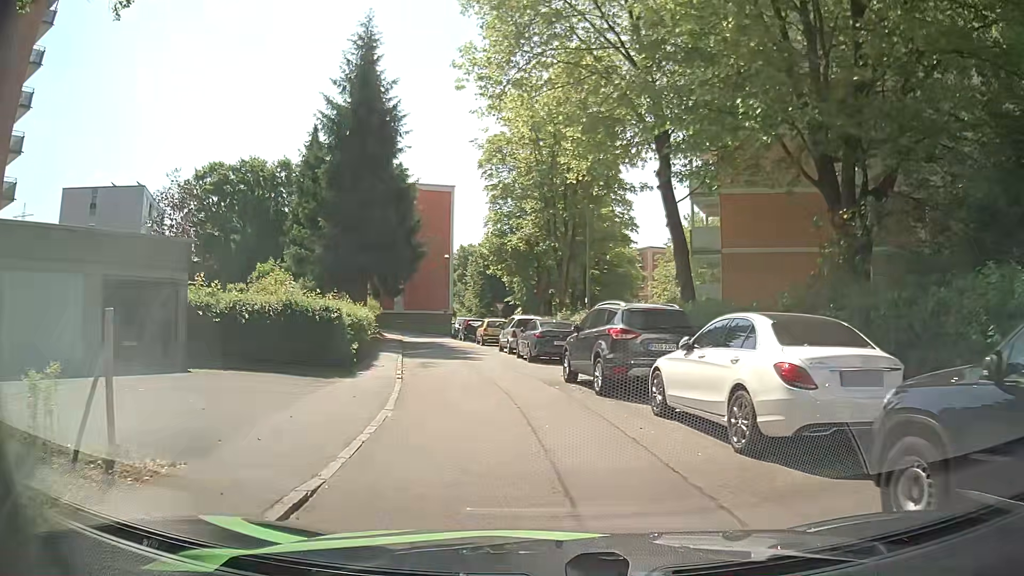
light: Day
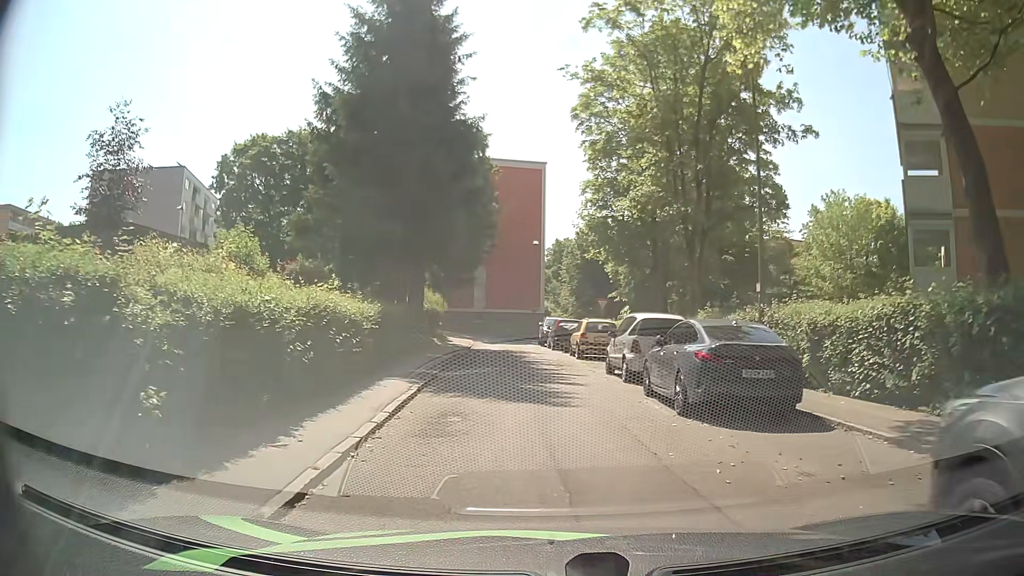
(-0.8, +12.2) m; -8°
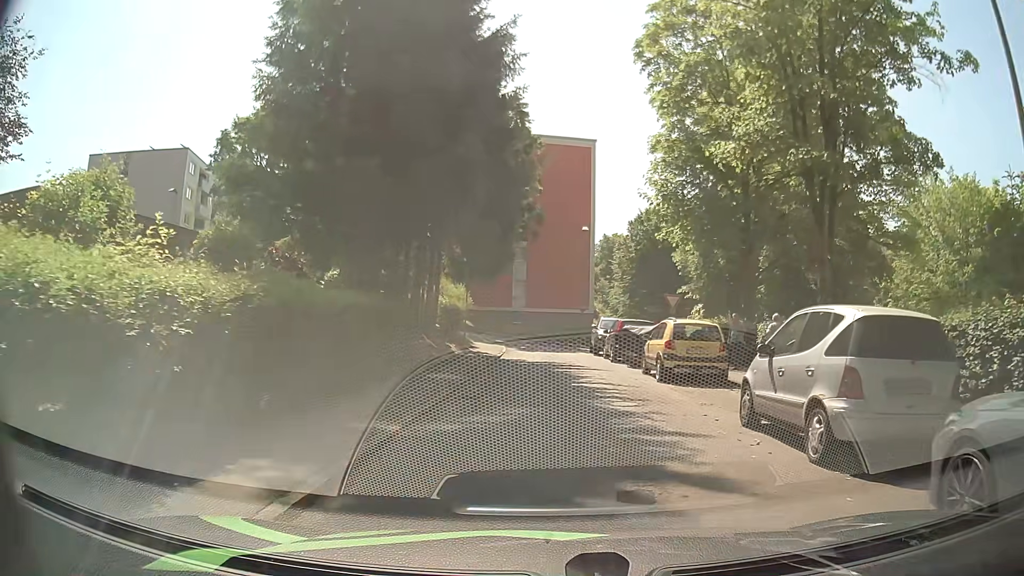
(-0.3, +8.9) m; -3°
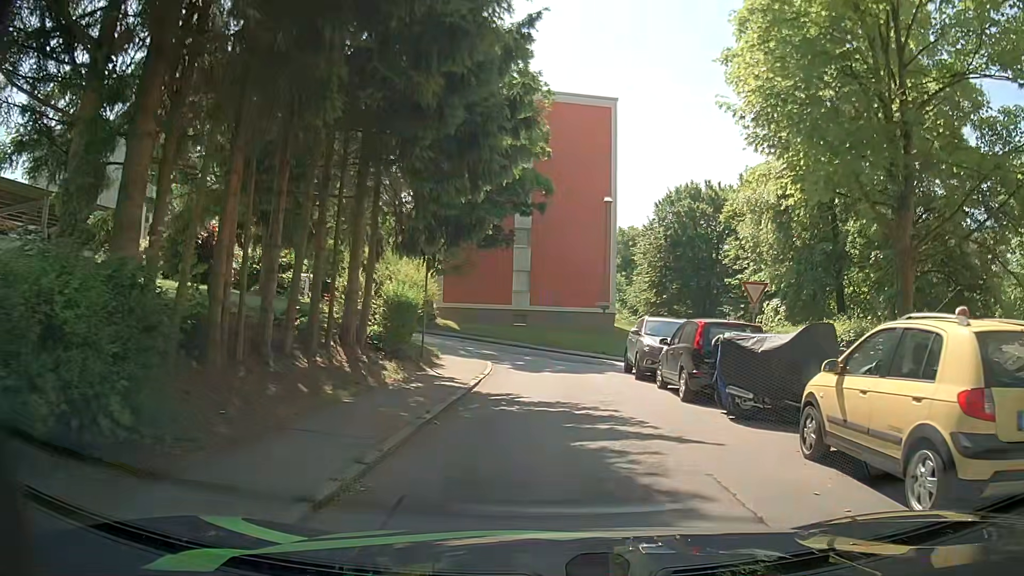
(-0.3, +11.3) m; -3°
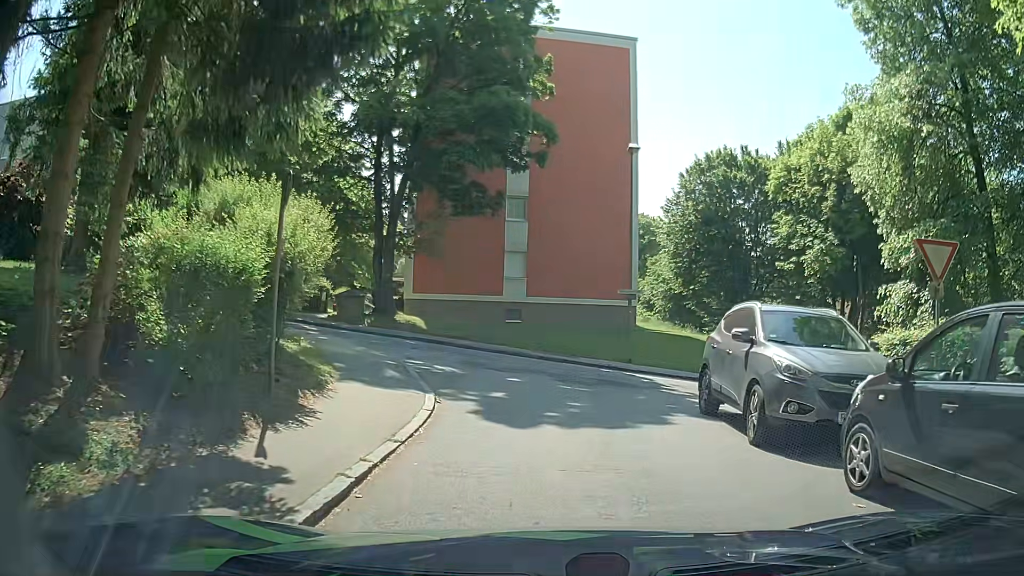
(+0.3, +9.8) m; 0°
